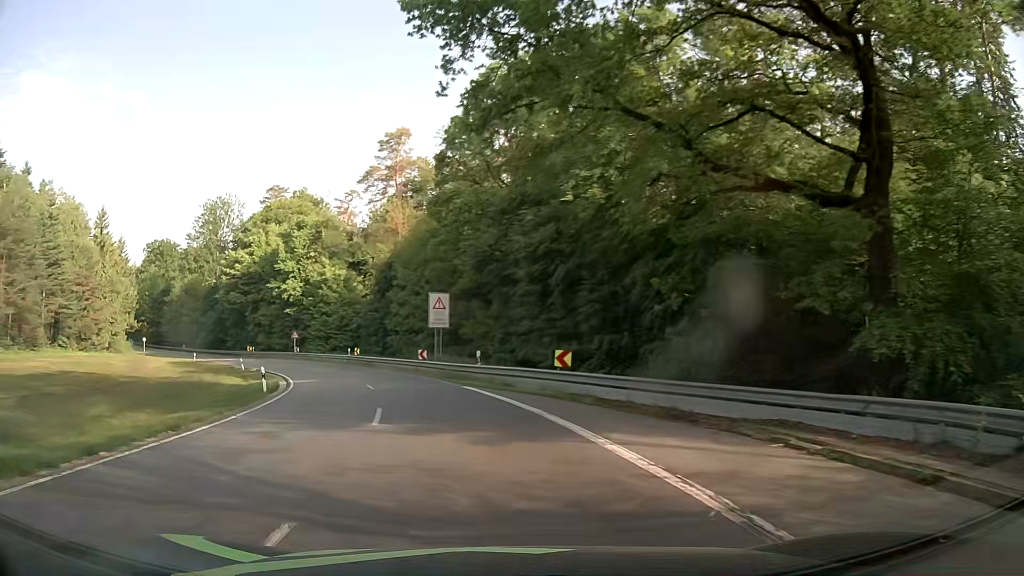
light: Day
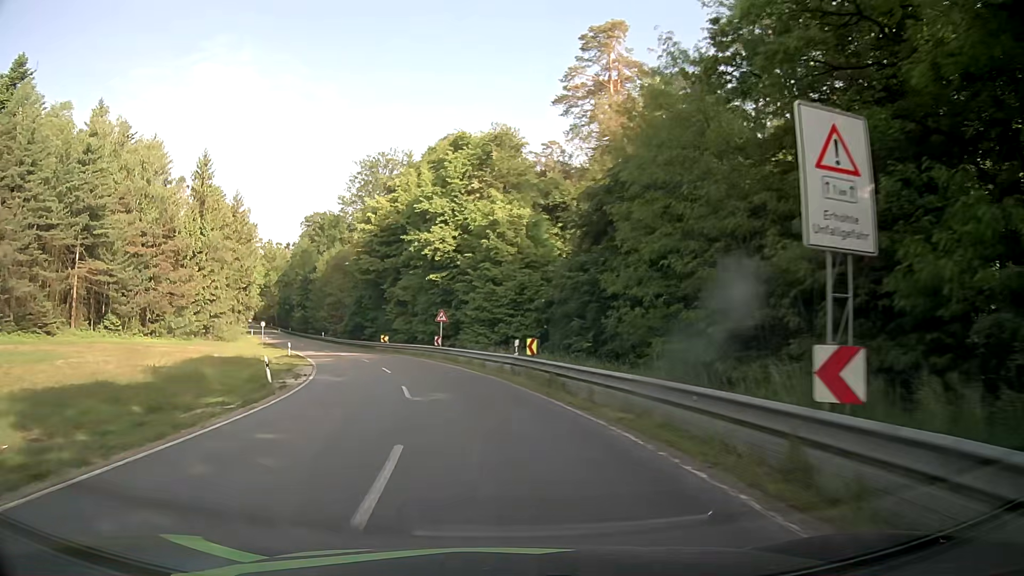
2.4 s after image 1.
(-4.9, +30.7) m; -17°
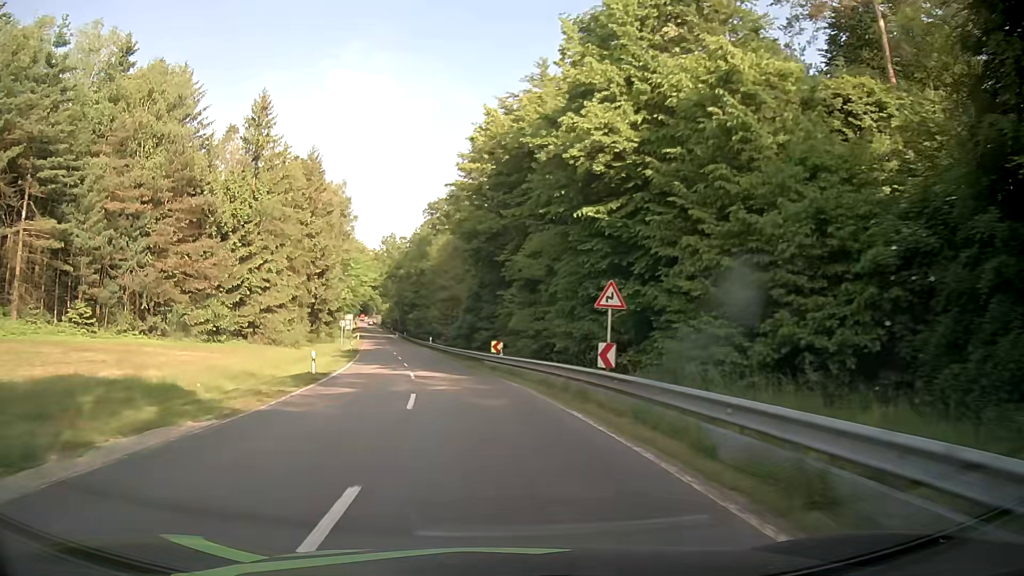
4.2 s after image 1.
(-2.8, +24.9) m; -12°
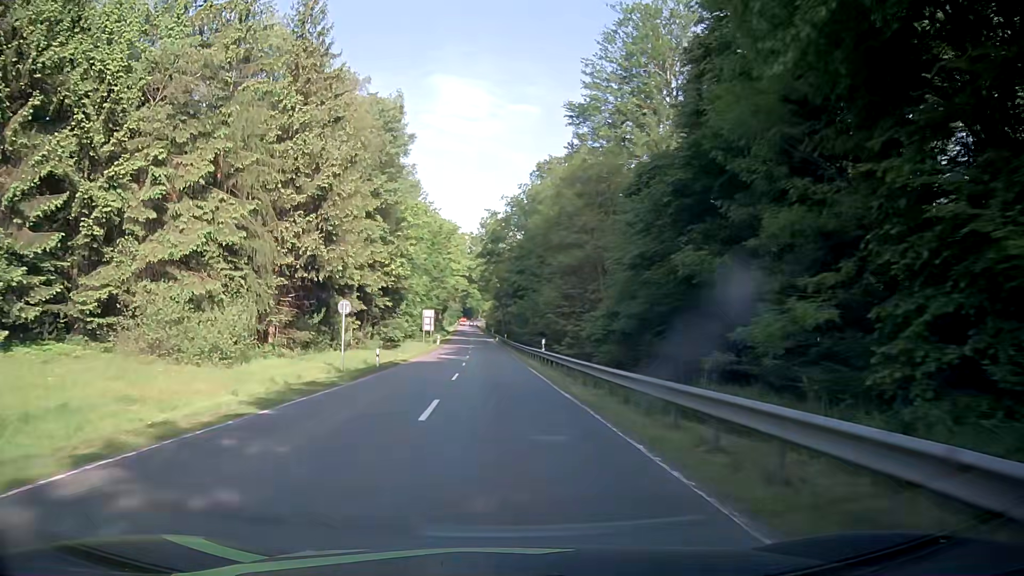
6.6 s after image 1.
(-4.0, +35.5) m; -10°
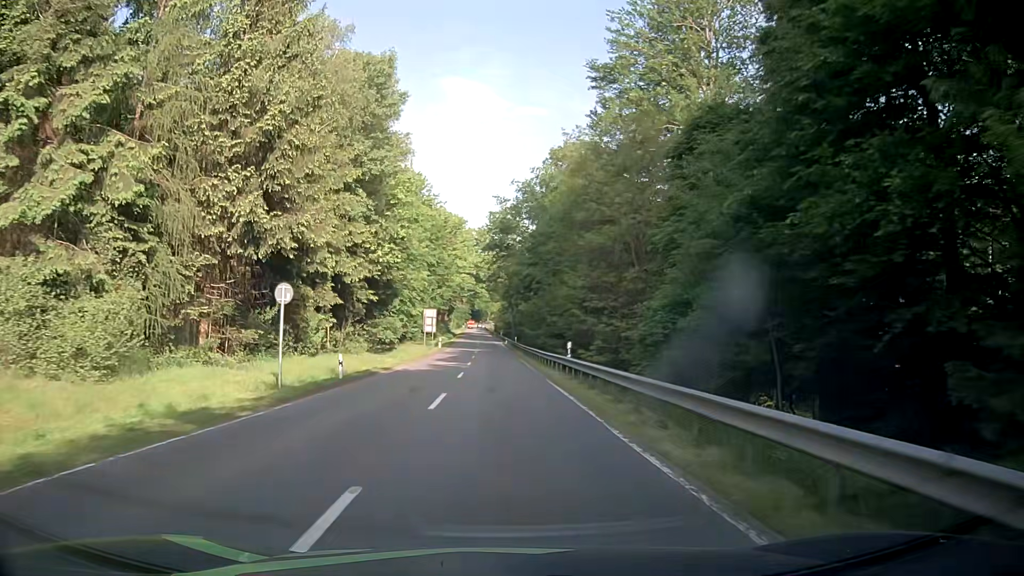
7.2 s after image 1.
(-0.1, +9.2) m; 0°
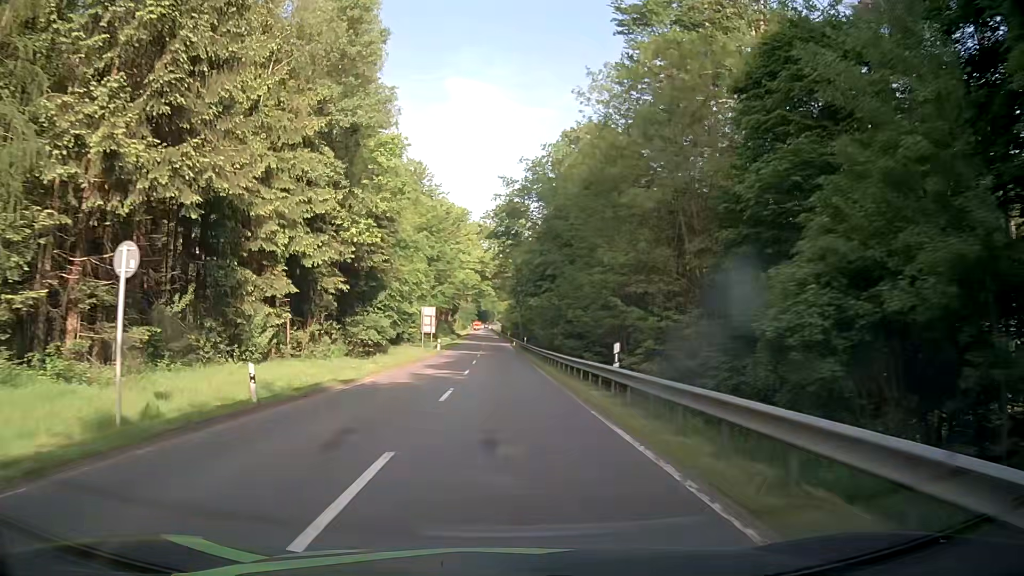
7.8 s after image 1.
(-0.1, +9.2) m; -1°
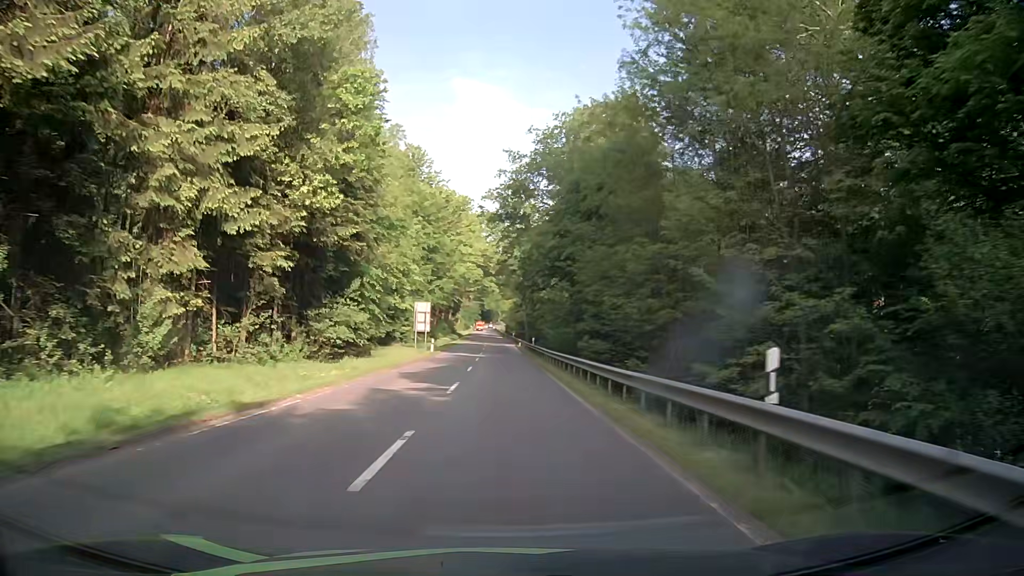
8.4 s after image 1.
(0.0, +9.2) m; 0°
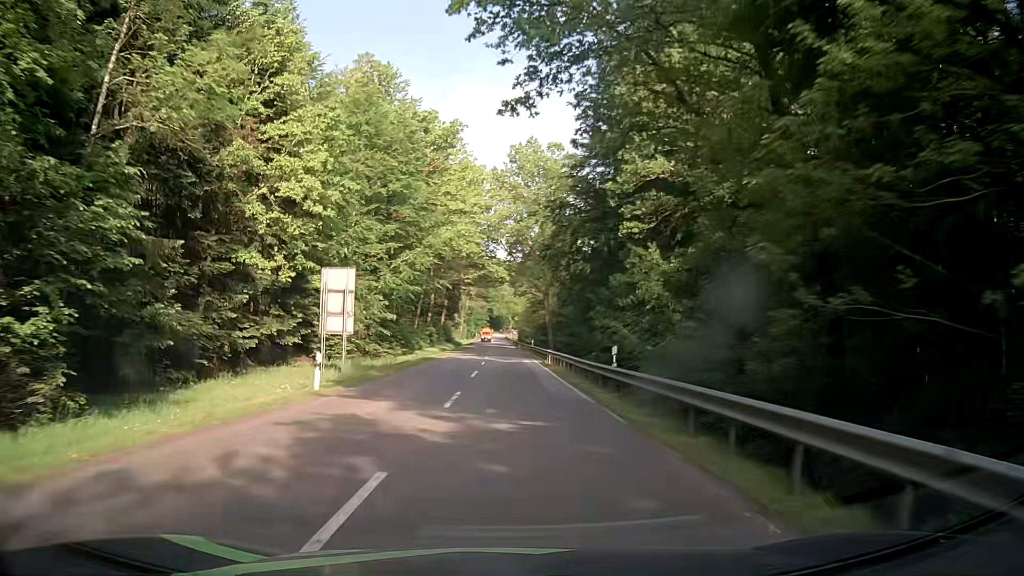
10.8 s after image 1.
(-0.4, +36.5) m; -1°
(0, +10) (0, +20) (0, +30) (0, +40) (0, +50) (0, +60) (0, +70) (-1, +80) (-1, +90) (-1, +100) m
